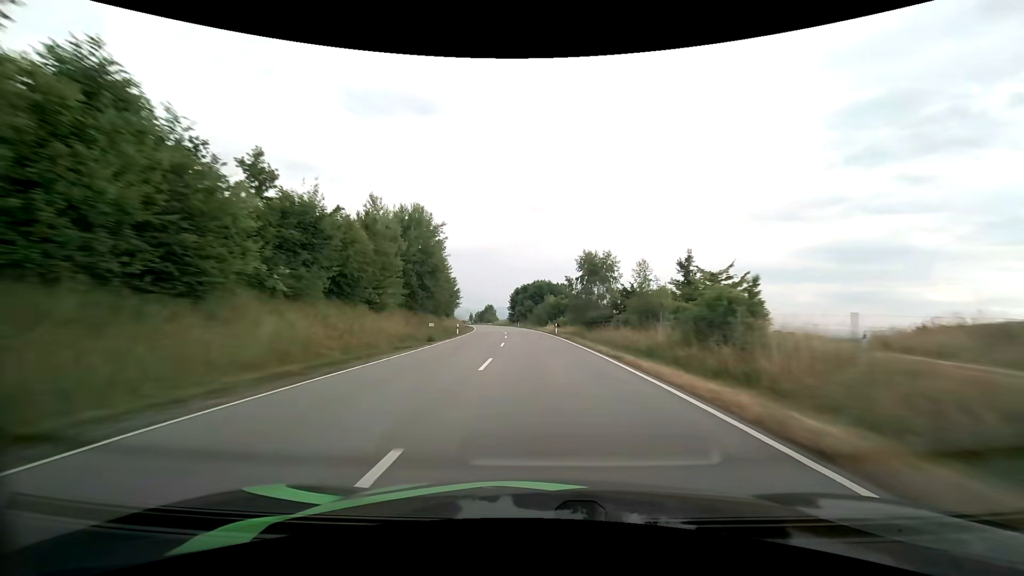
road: primary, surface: asphalt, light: Day
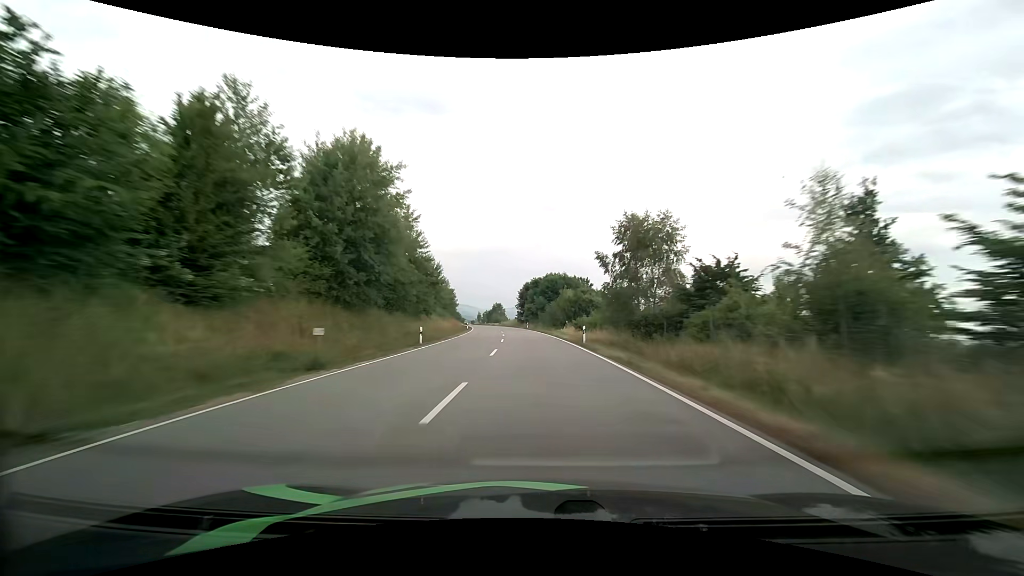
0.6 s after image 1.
(-0.2, +18.8) m; -1°
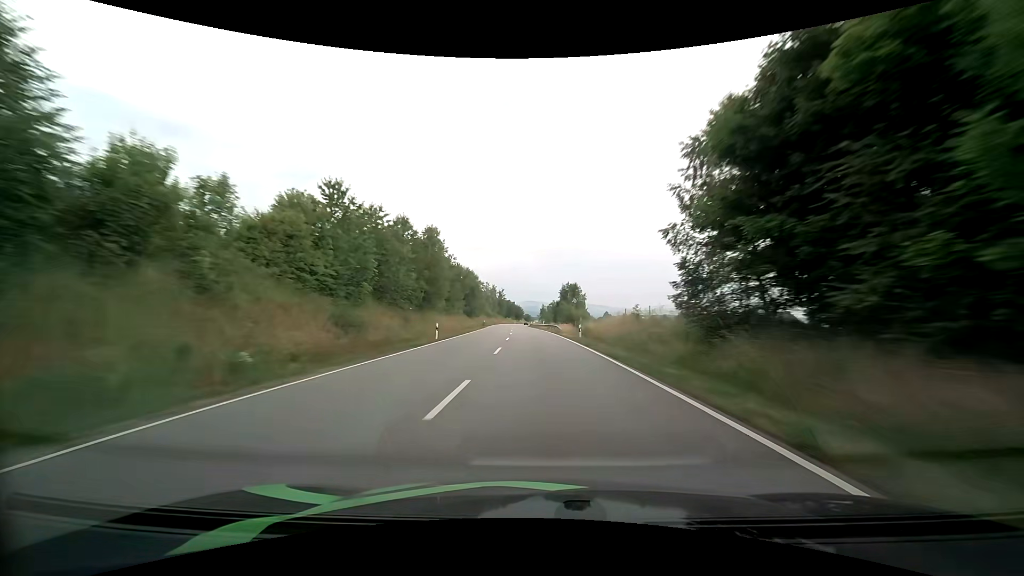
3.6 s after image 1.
(-7.3, +96.2) m; -9°
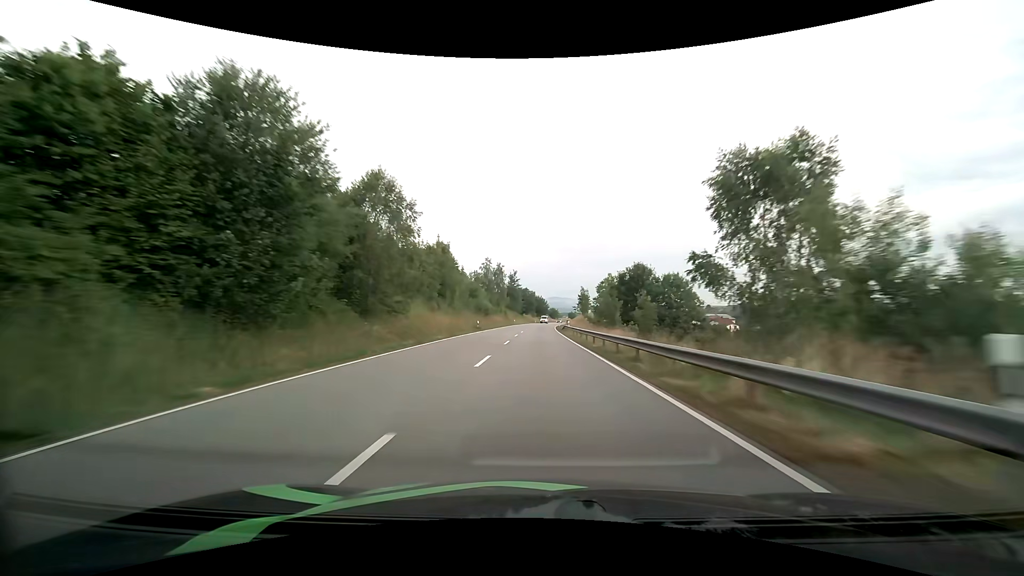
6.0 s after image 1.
(-2.4, +77.2) m; -3°
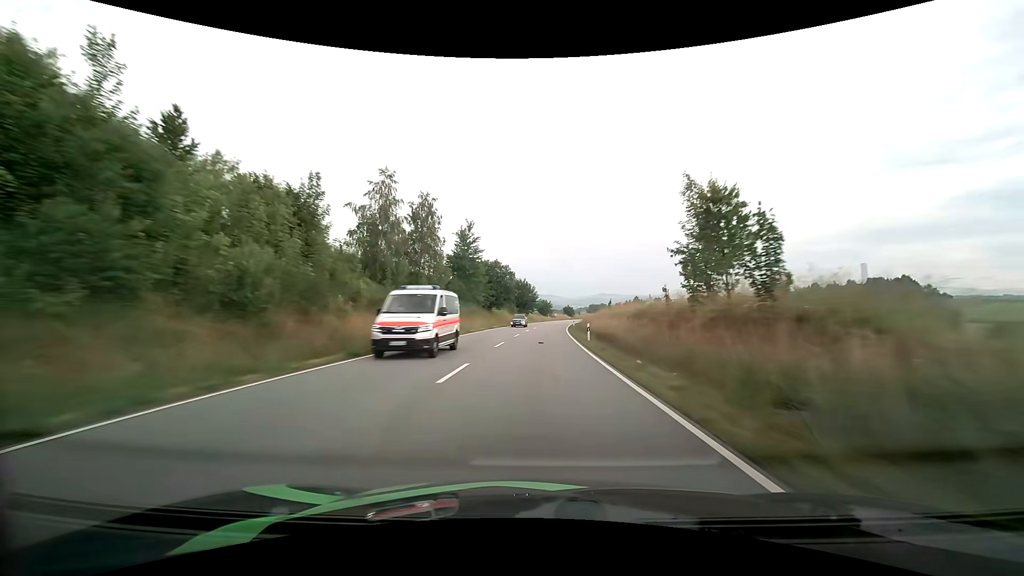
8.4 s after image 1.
(+0.4, +75.7) m; +1°
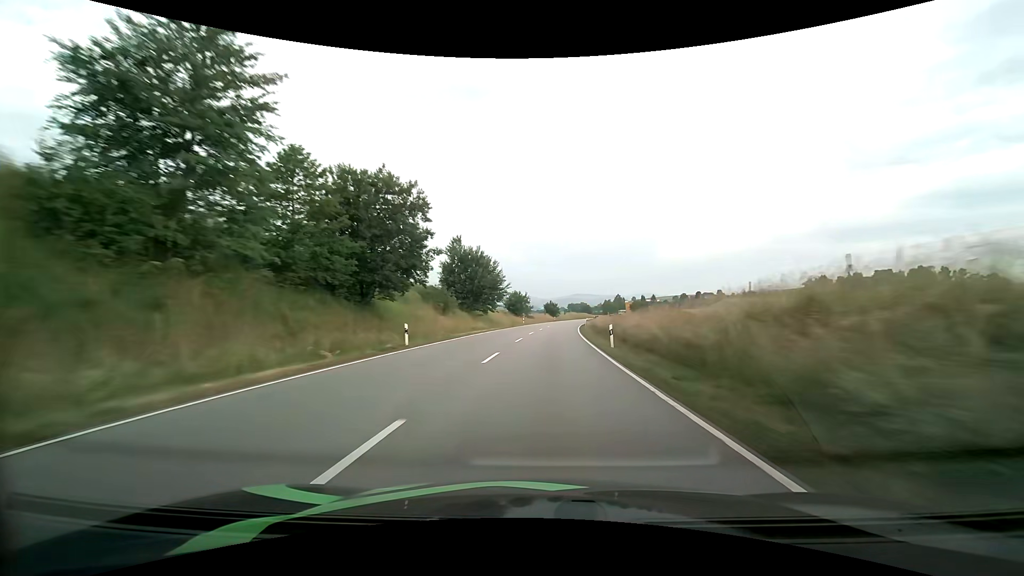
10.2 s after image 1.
(+1.1, +55.6) m; +3°
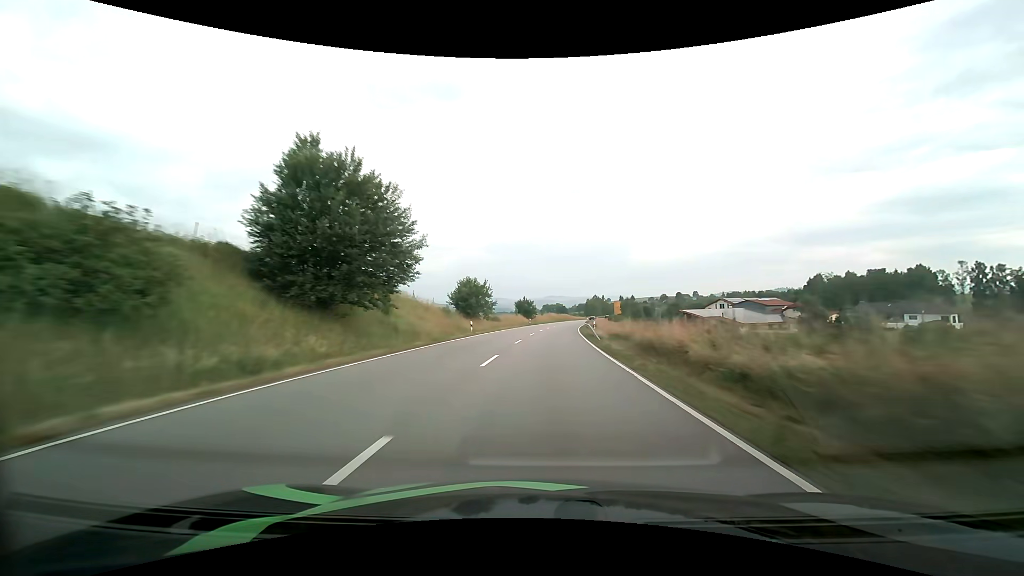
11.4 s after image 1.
(+0.9, +36.8) m; +3°
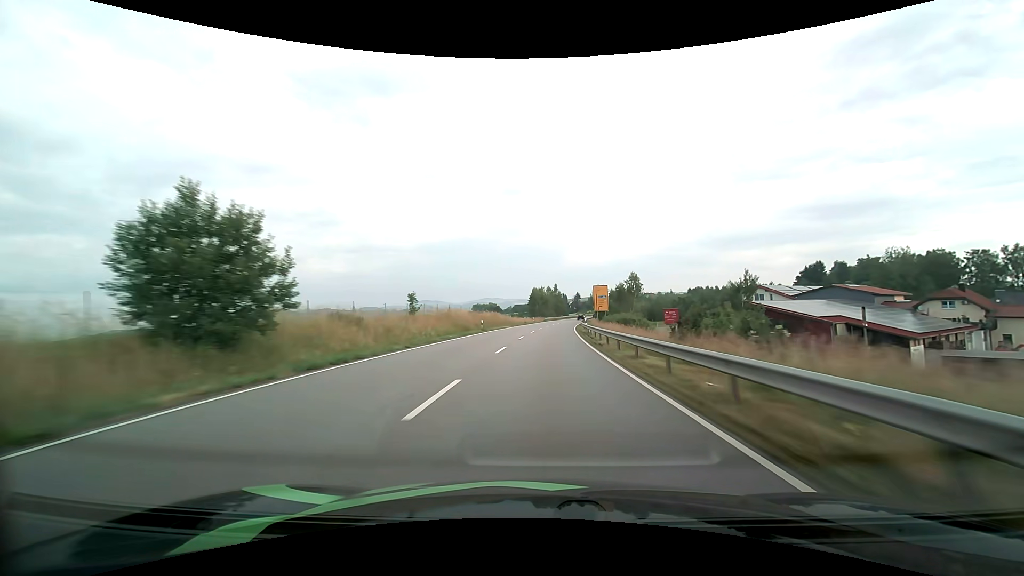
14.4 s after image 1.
(+5.9, +90.8) m; +7°
(0, +10) (0, +20) (+1, +30) (+1, +40) (+1, +50) (+2, +60) (+3, +70) (+4, +80) (+5, +90) (+6, +100) m
